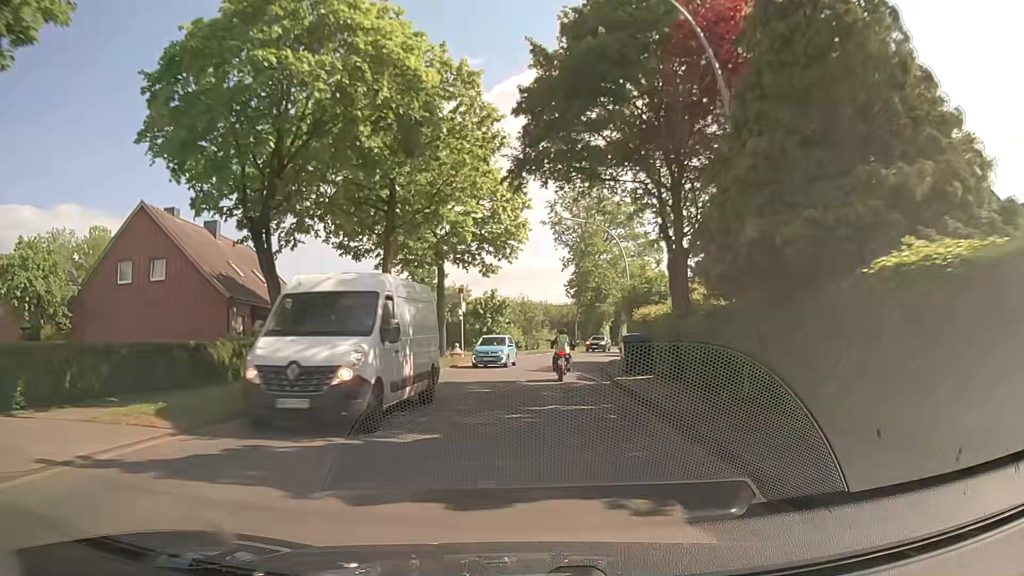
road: secondary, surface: asphalt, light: Day
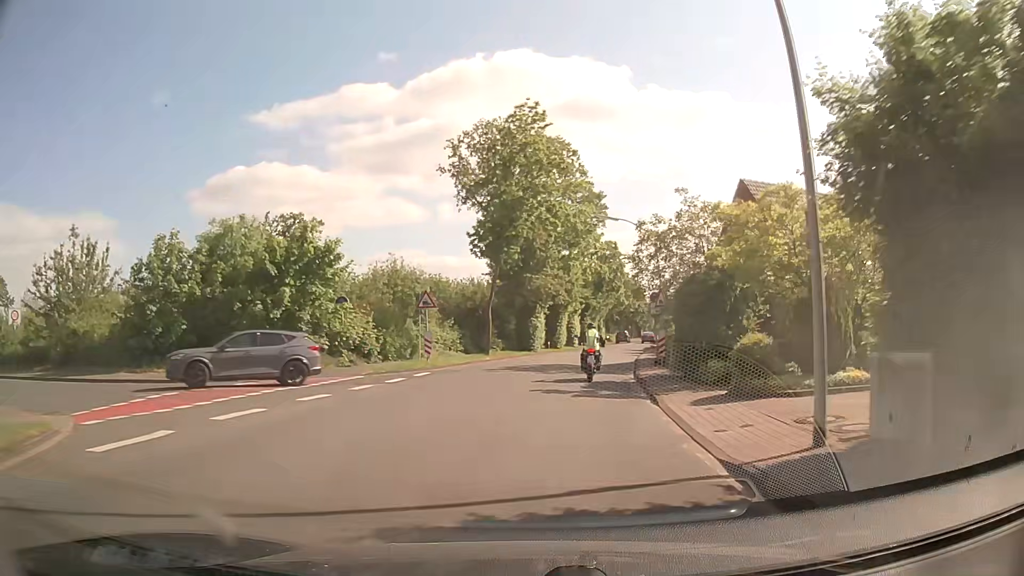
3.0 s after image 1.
(+1.6, +34.7) m; +7°
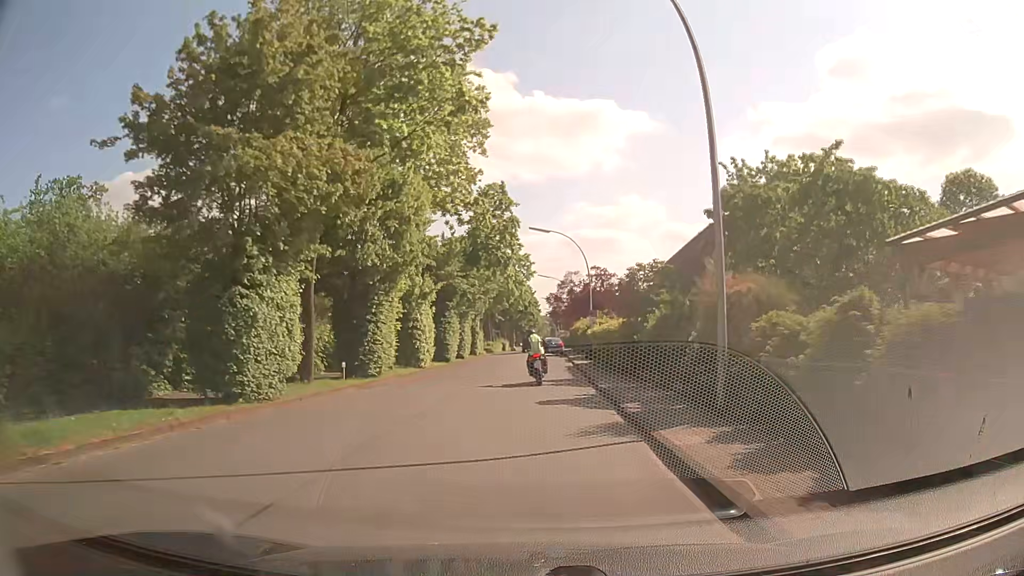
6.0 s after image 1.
(+3.5, +32.8) m; +11°
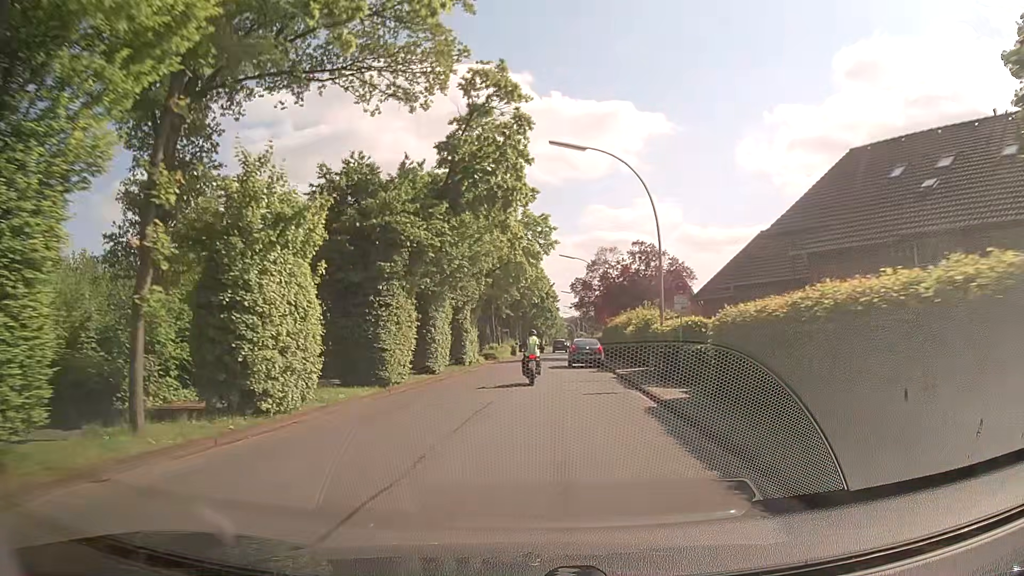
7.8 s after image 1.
(-0.2, +20.6) m; -2°
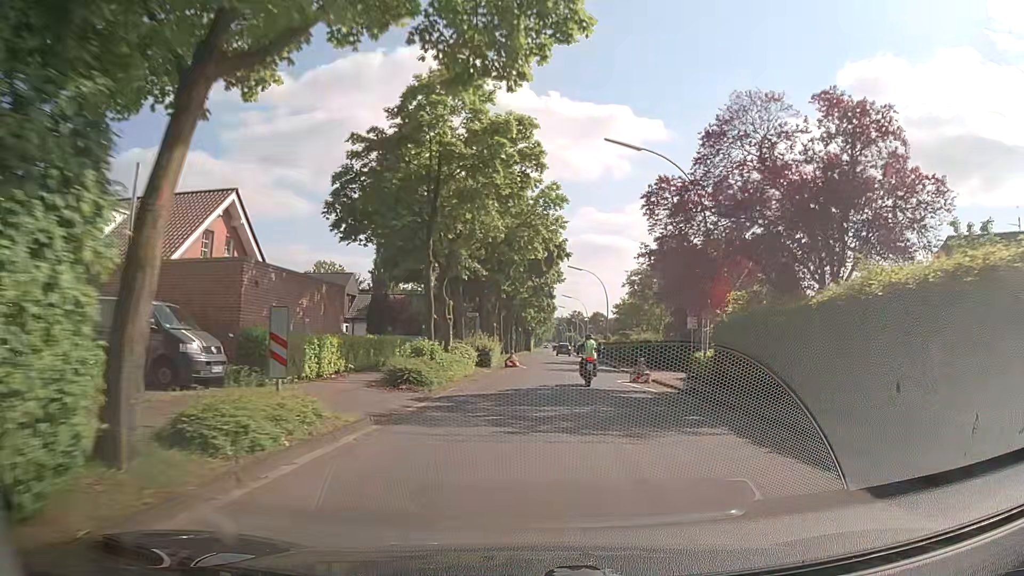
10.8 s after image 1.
(-0.4, +35.5) m; +2°
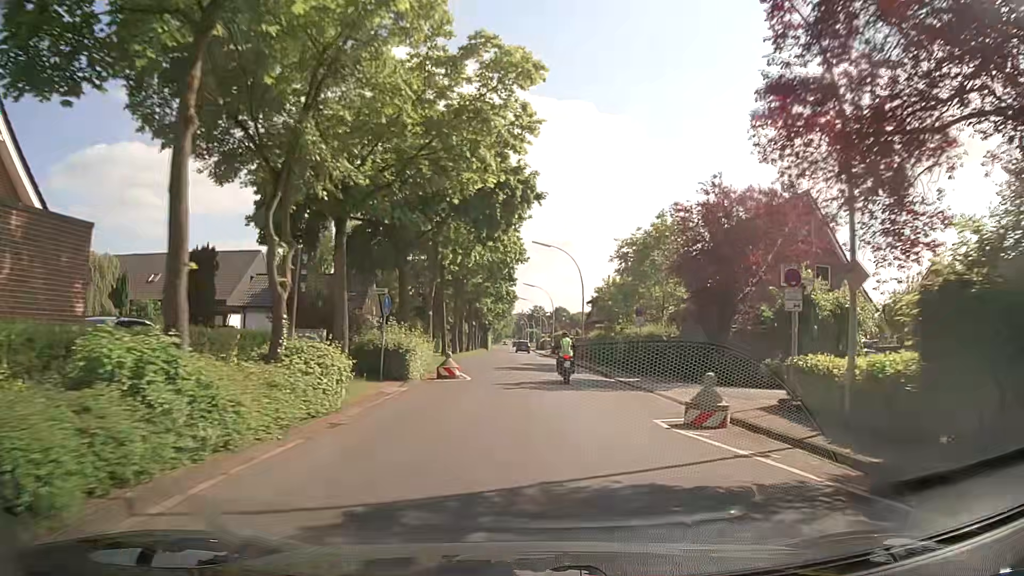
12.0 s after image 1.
(+0.3, +14.2) m; +3°
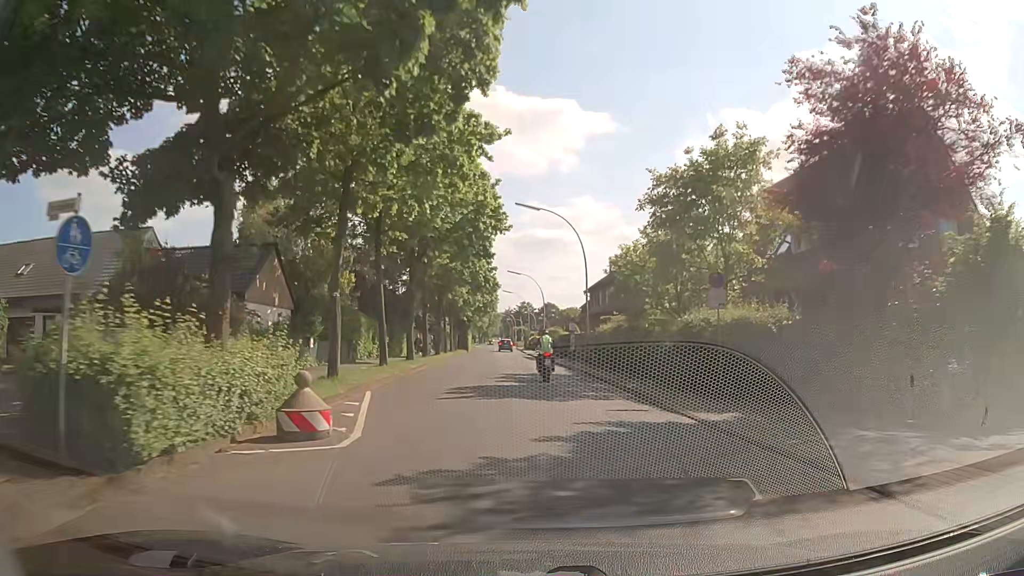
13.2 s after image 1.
(+0.3, +14.3) m; +1°
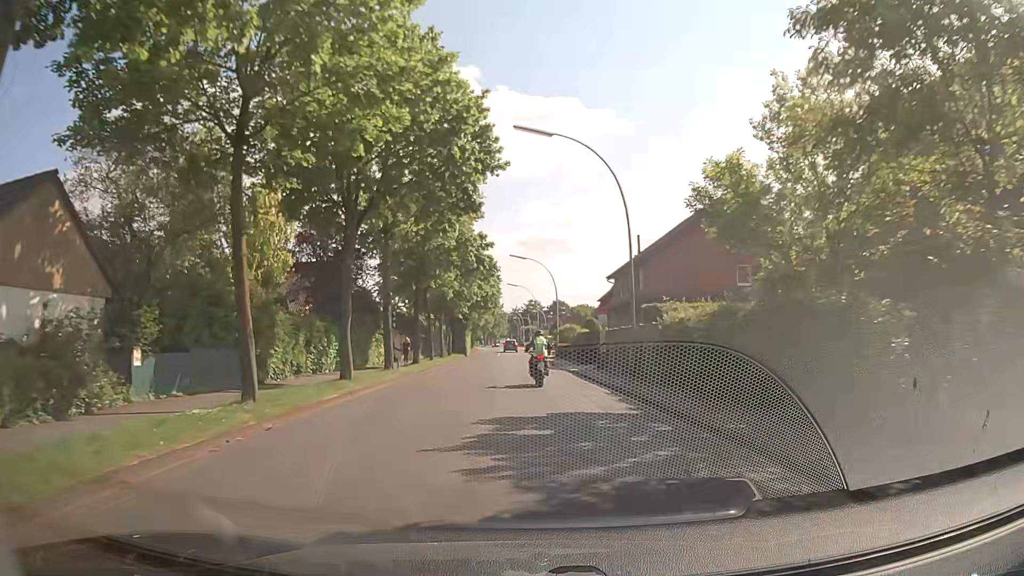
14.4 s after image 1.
(-0.1, +14.2) m; 0°
(0, +10) (0, +20) (0, +30) (0, +40) (-1, +50) (-1, +60) (-1, +70) (-2, +80) (-2, +90) (-3, +100) m
